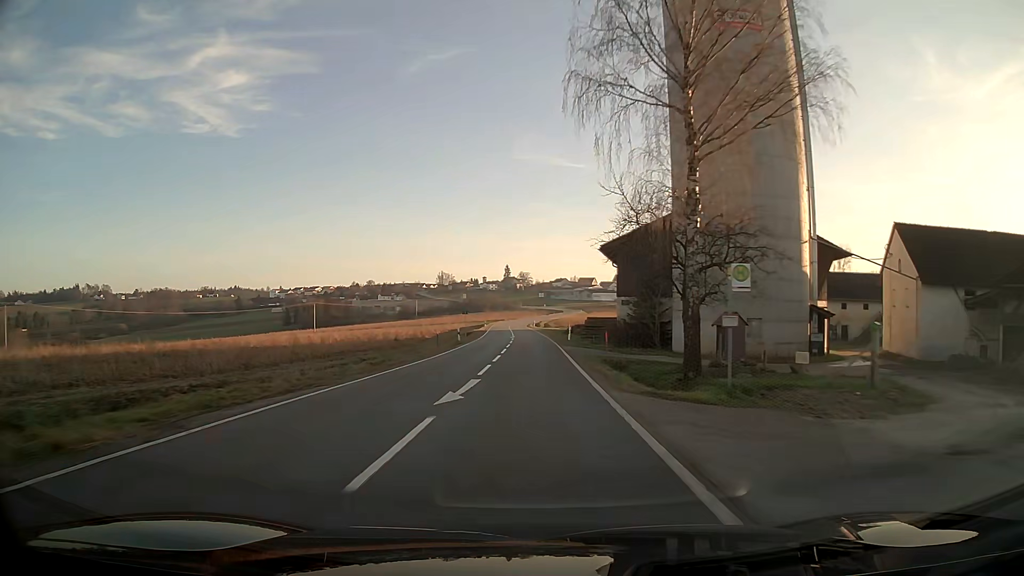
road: tertiary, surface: asphalt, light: Day
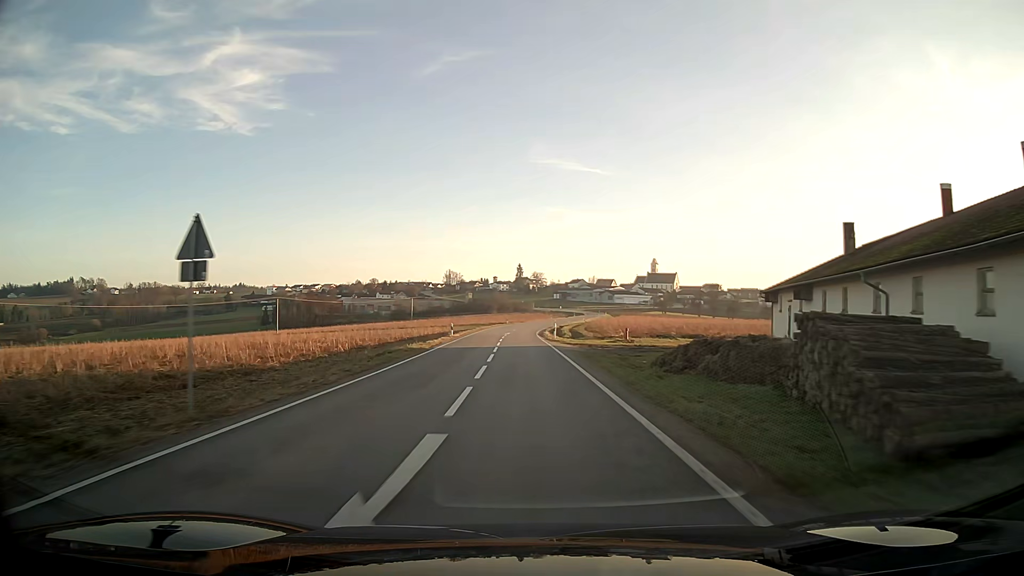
(-0.3, +50.1) m; -1°
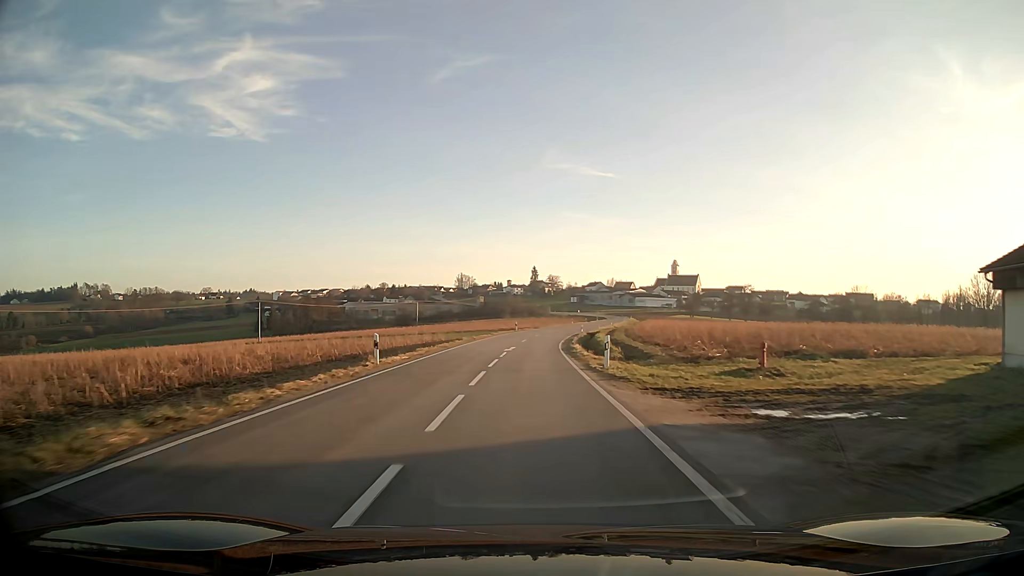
(-0.3, +25.4) m; -1°
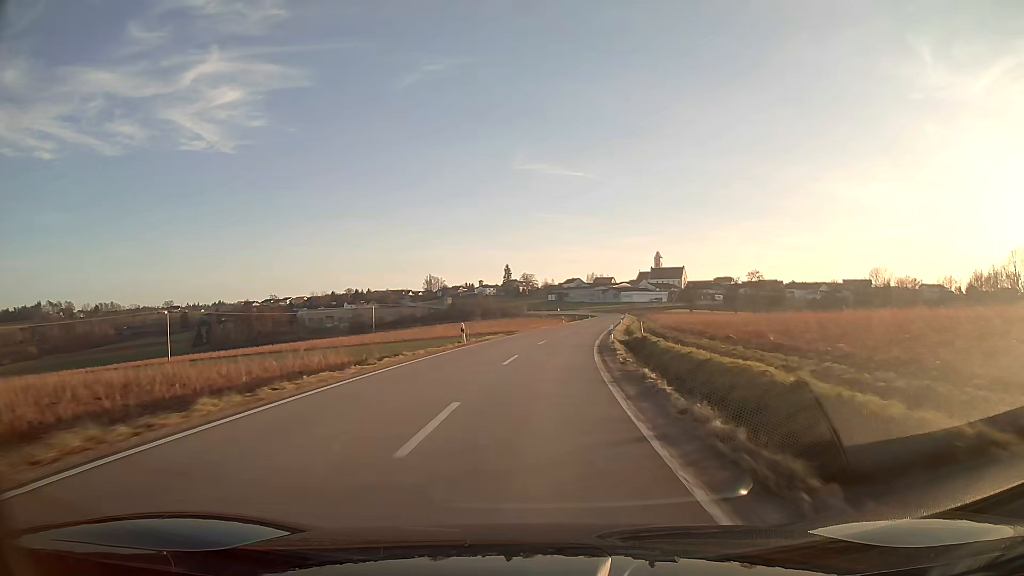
(+0.5, +38.7) m; +3°
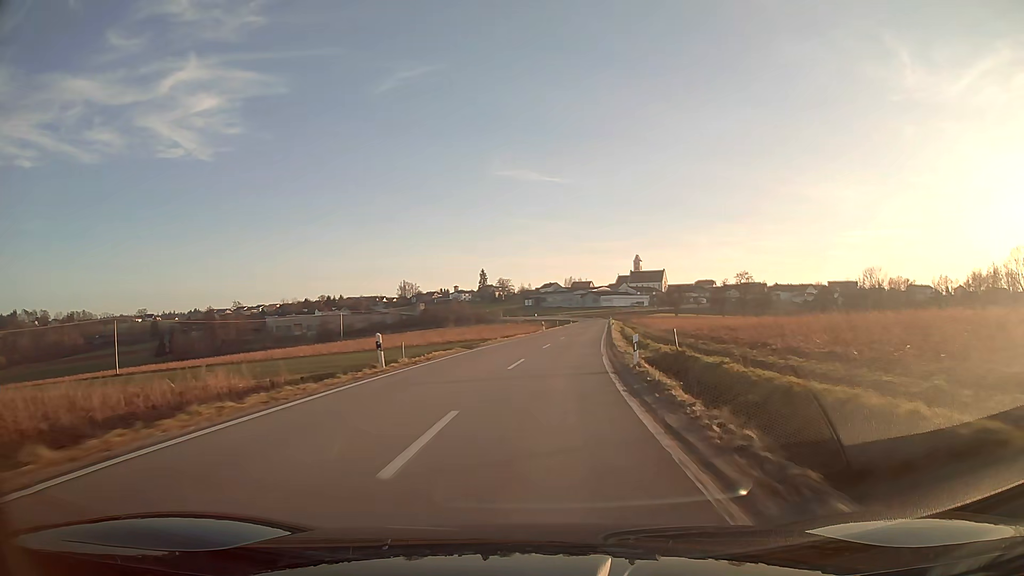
(+0.2, +13.0) m; +2°
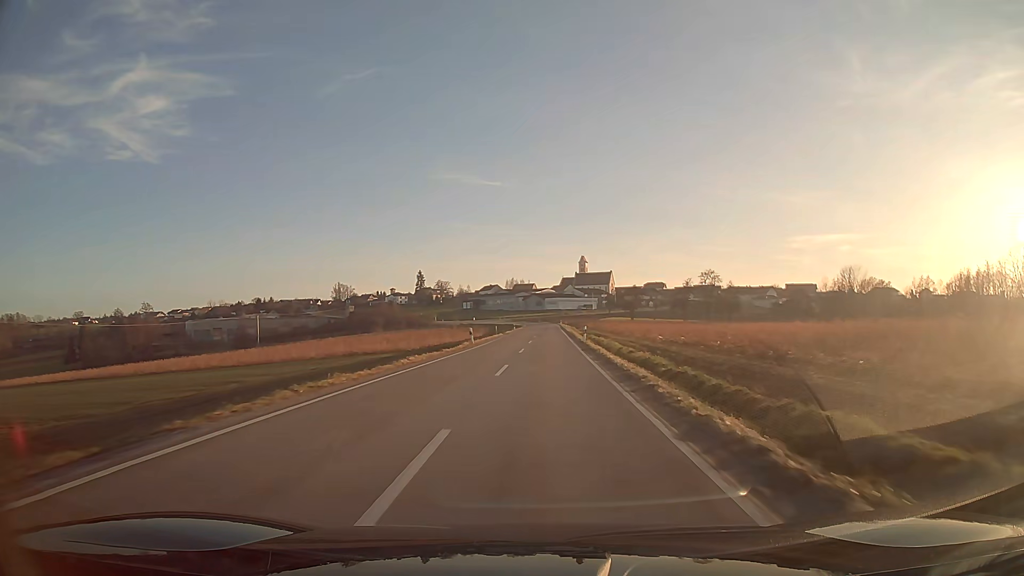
(+1.0, +25.8) m; +4°
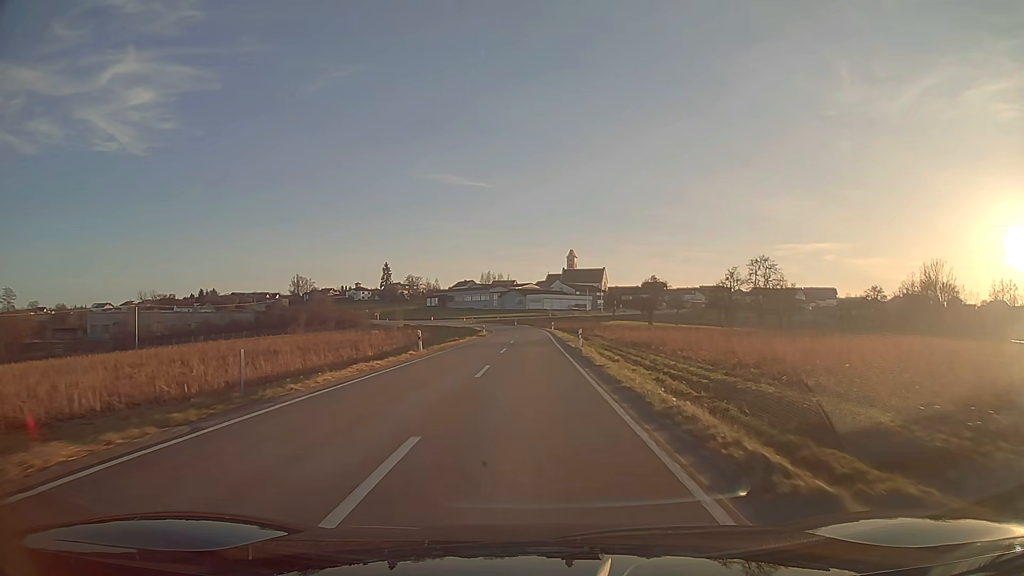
(+1.3, +61.1) m; +1°
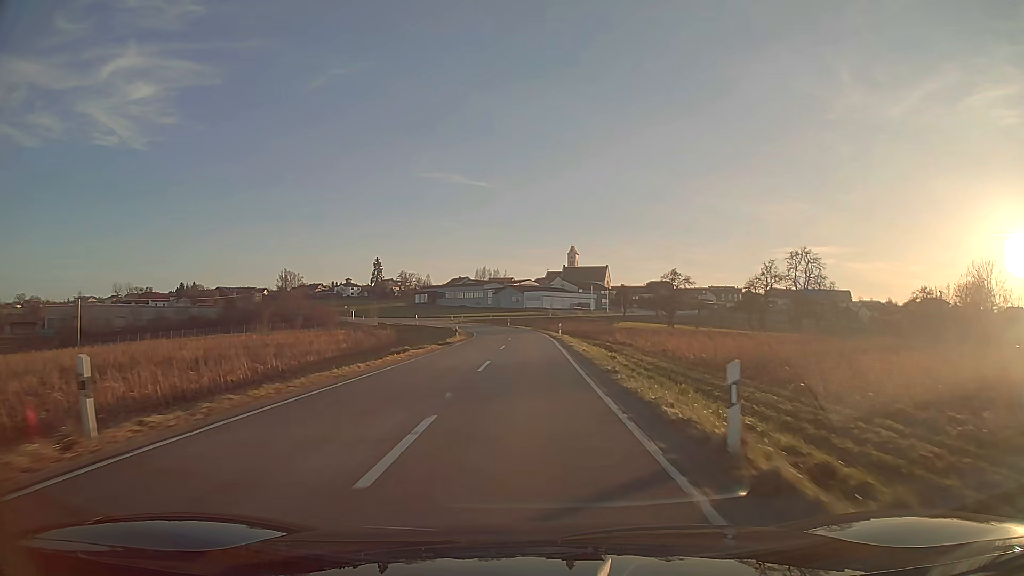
(0.0, +22.6) m; 0°
